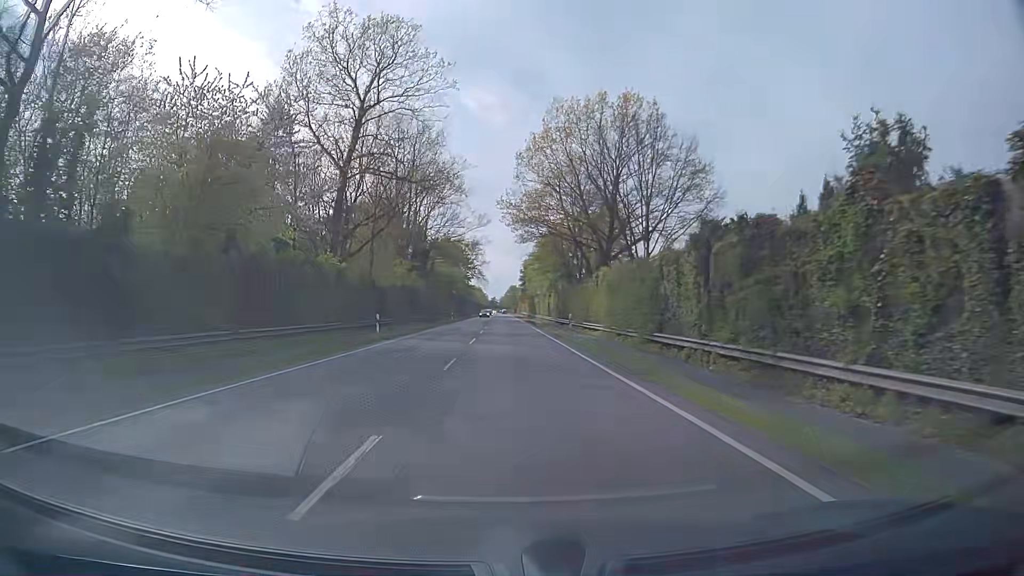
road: primary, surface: asphalt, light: Day
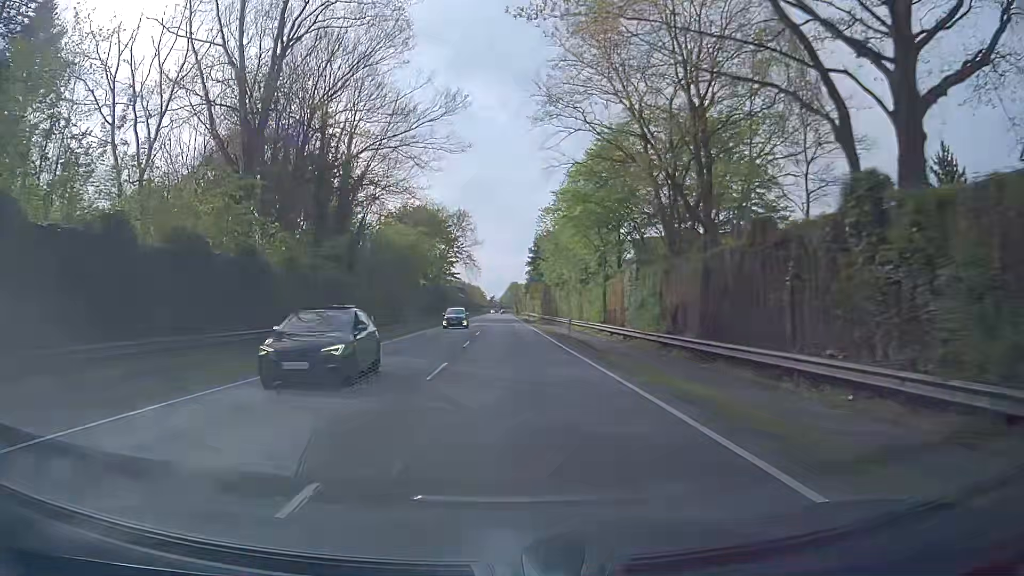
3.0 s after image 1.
(+0.3, +50.3) m; 0°
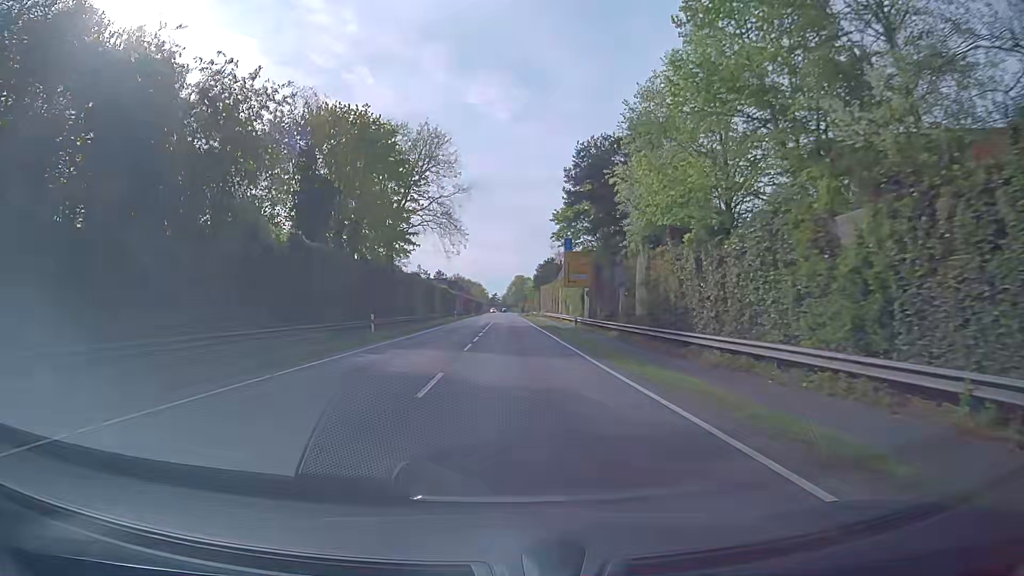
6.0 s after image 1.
(-0.3, +51.0) m; 0°
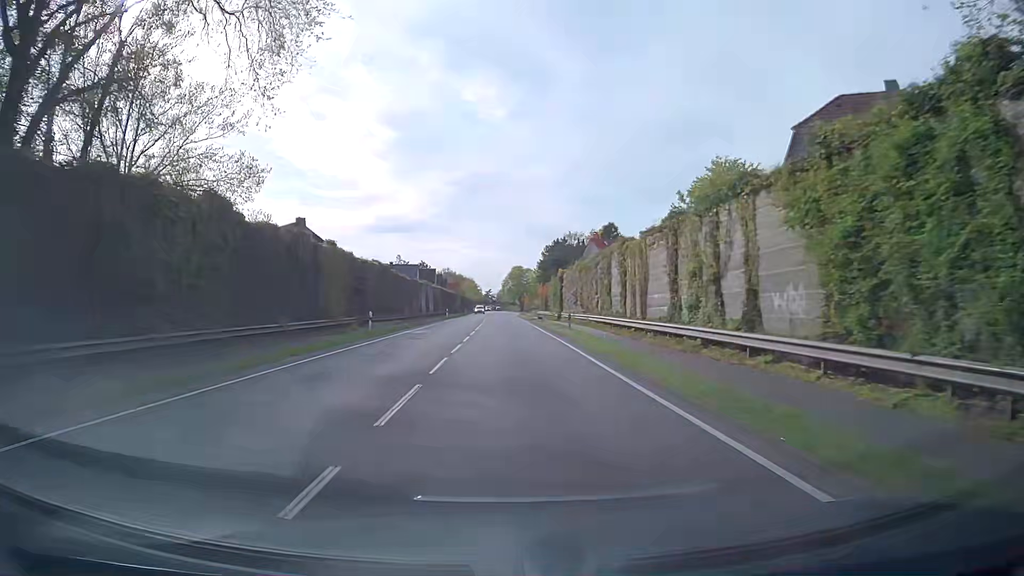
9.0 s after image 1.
(-0.2, +50.7) m; 0°
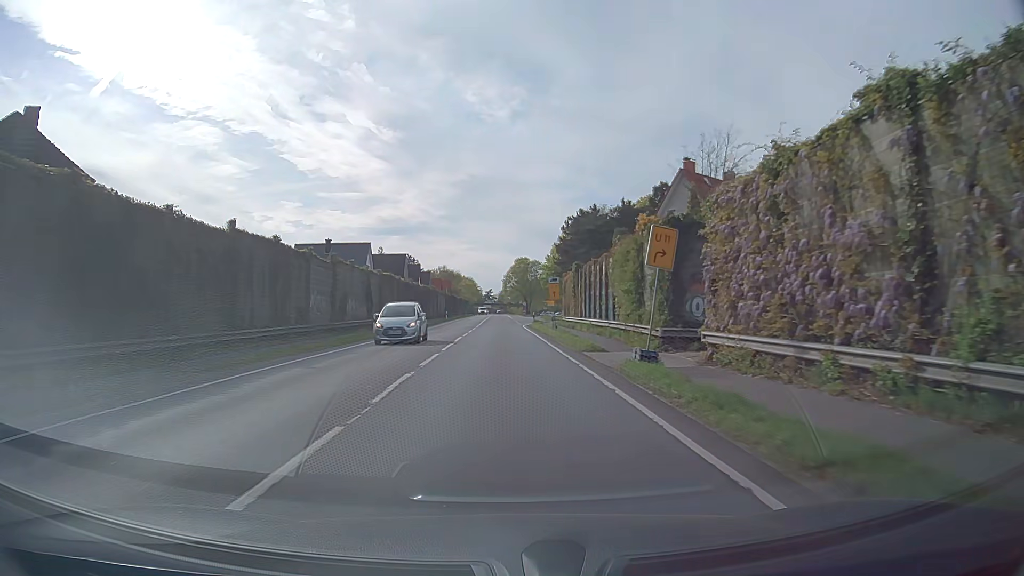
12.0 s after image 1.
(+0.3, +45.6) m; 0°
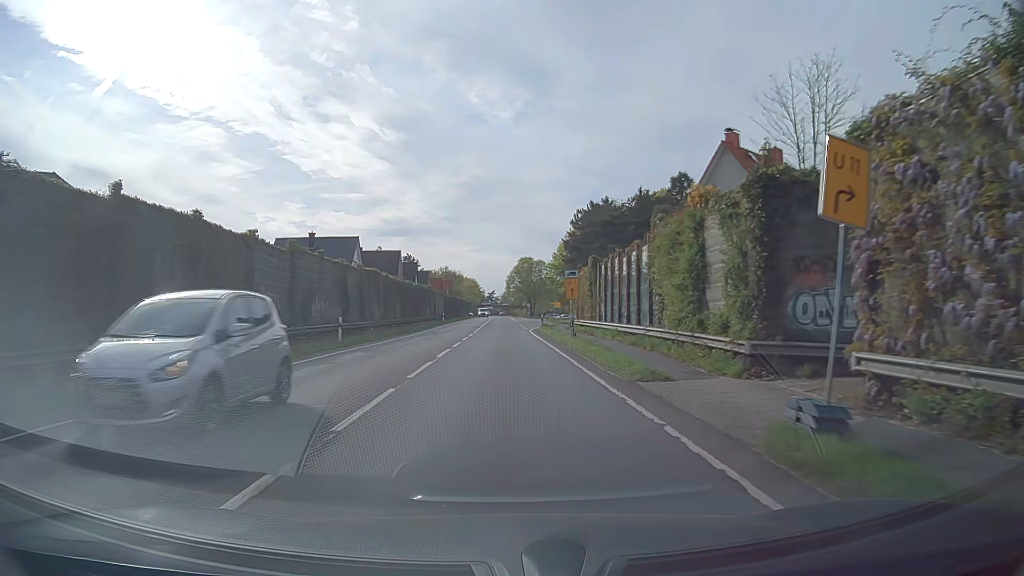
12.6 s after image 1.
(0.0, +8.2) m; 0°
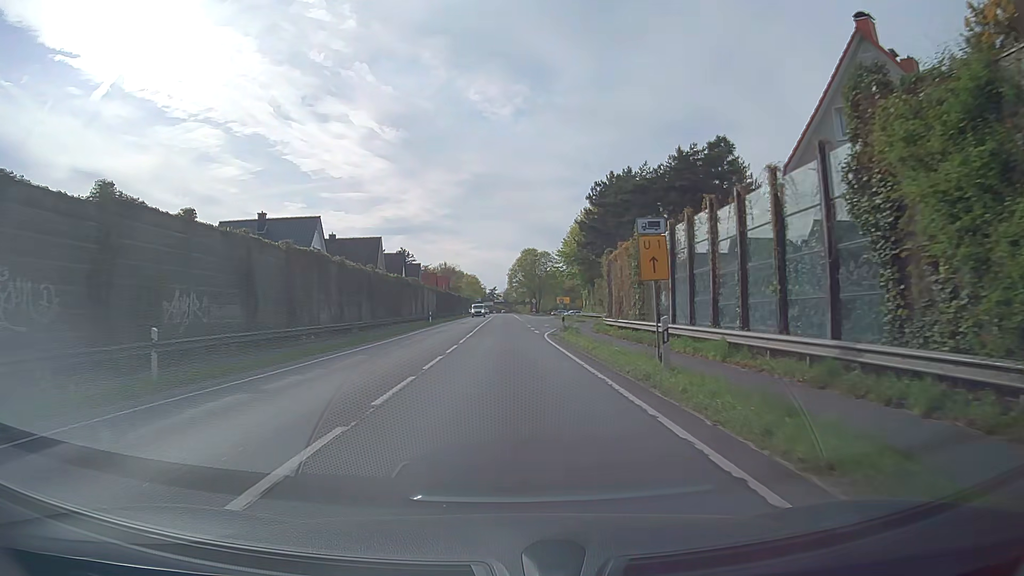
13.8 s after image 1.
(0.0, +15.6) m; 0°
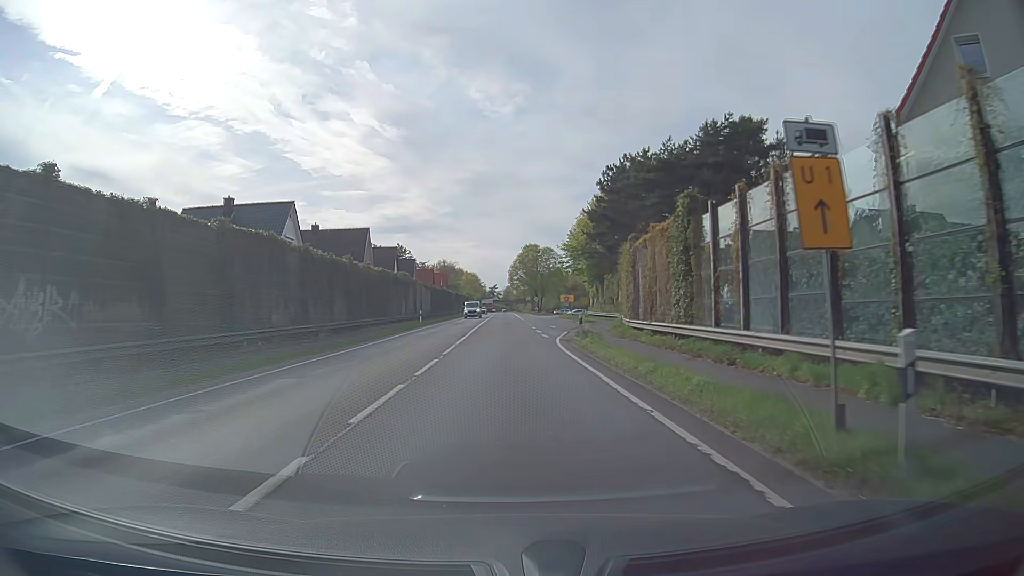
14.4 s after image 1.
(0.0, +7.4) m; 0°
